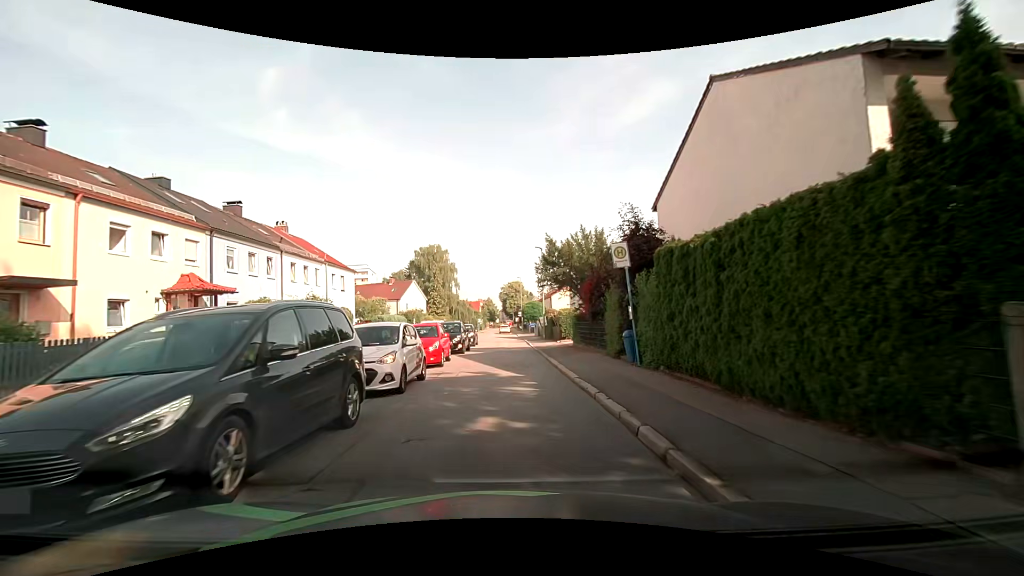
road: residential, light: Day
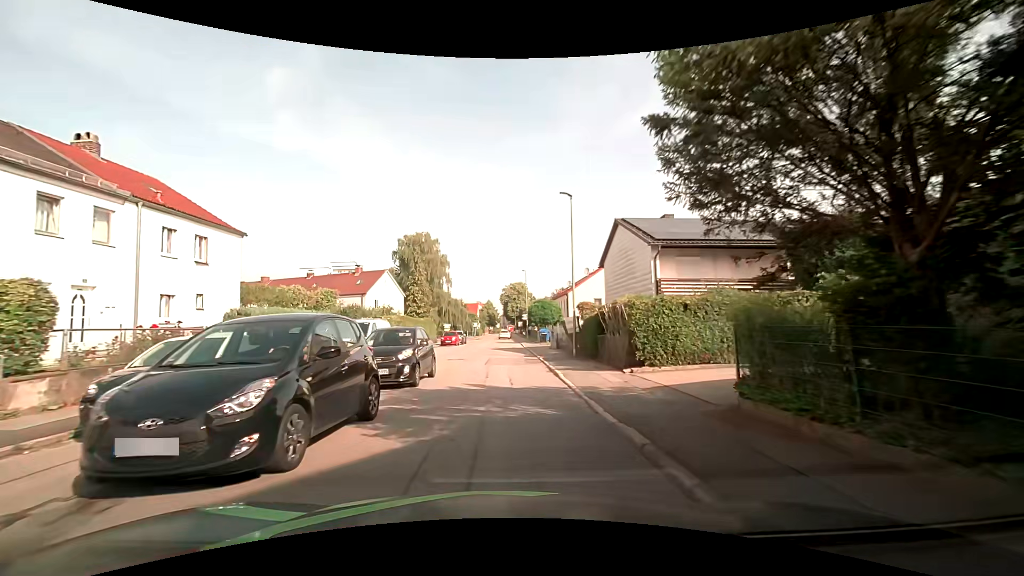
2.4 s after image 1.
(-0.1, +19.1) m; -1°
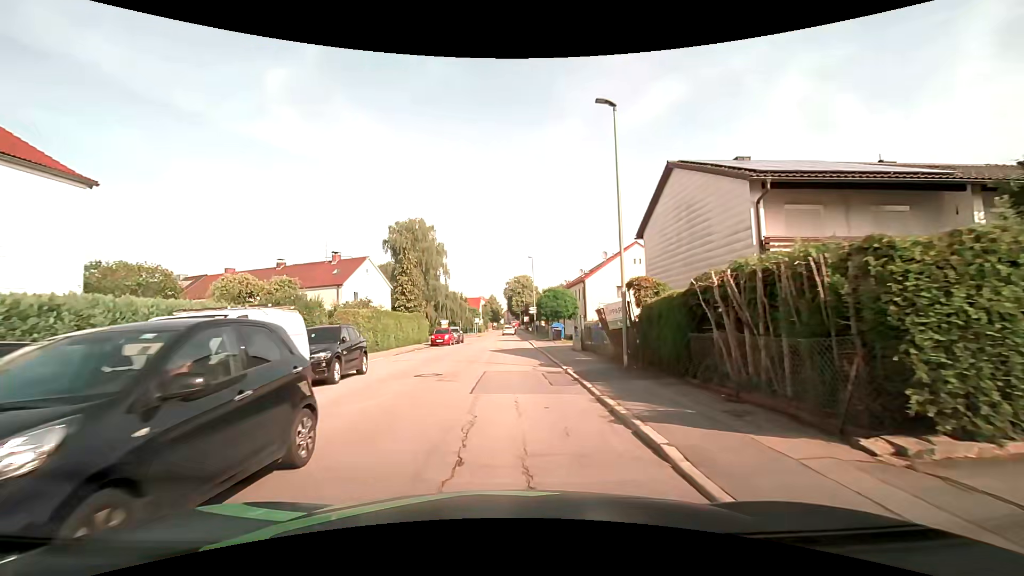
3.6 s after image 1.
(+0.1, +9.5) m; +1°
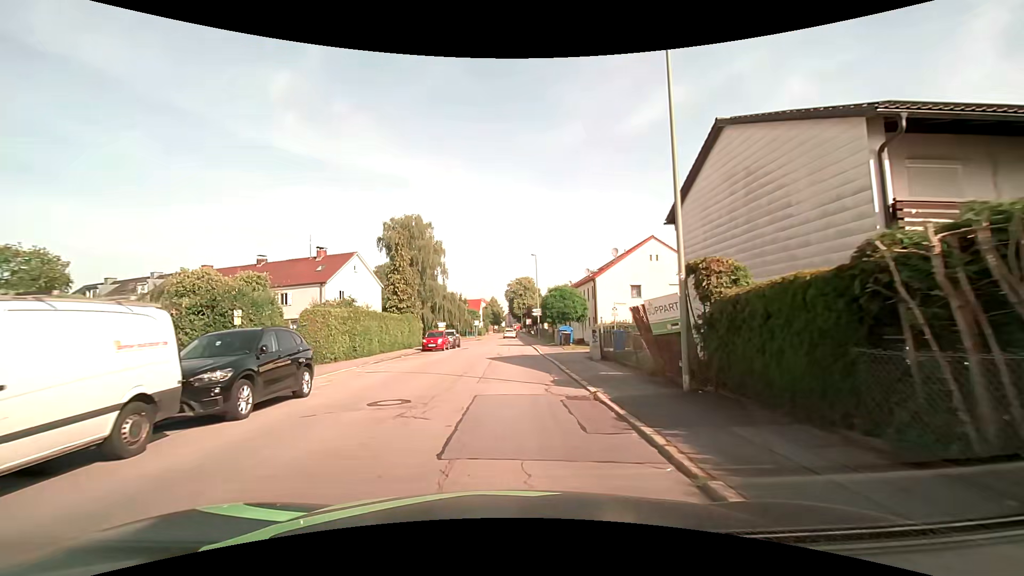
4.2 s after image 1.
(-0.1, +4.7) m; 0°
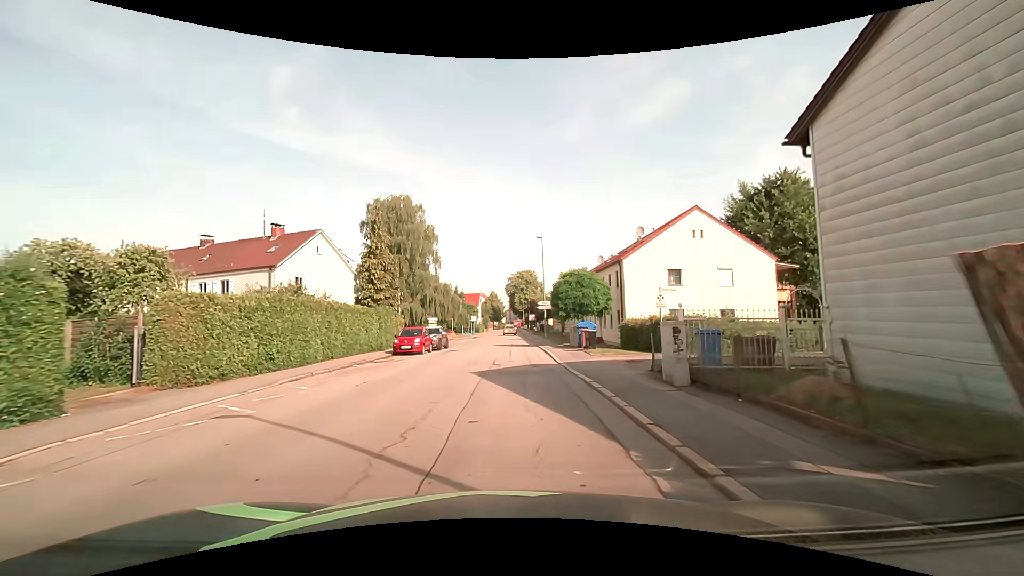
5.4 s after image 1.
(-0.2, +9.3) m; -2°
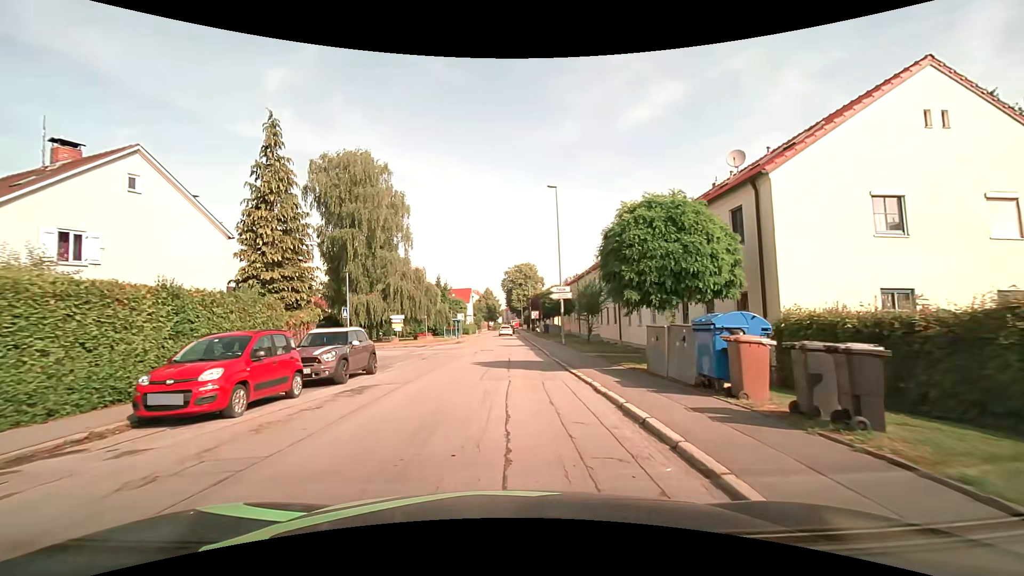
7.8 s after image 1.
(+0.2, +18.2) m; 0°
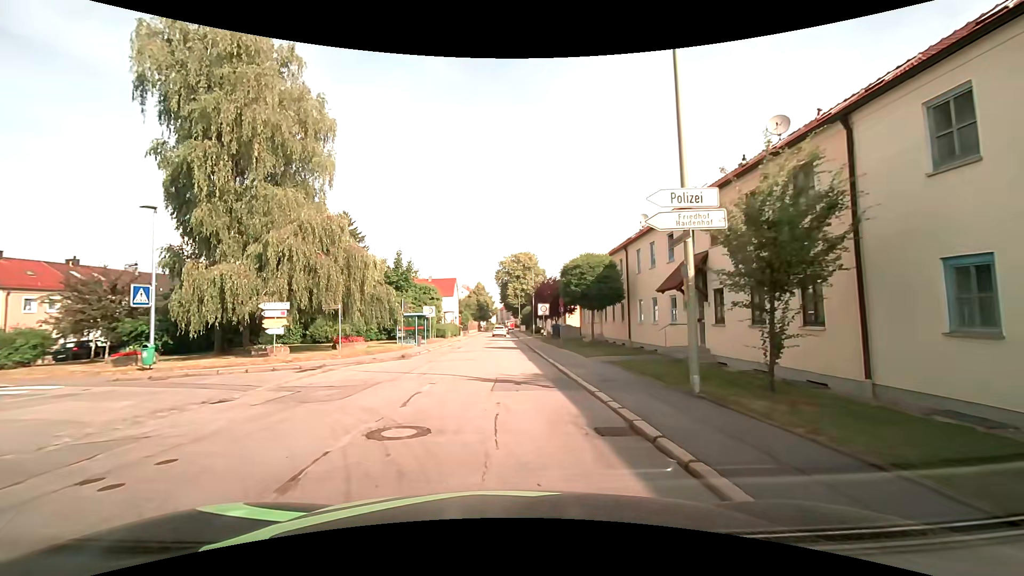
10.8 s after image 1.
(+0.2, +22.6) m; +1°
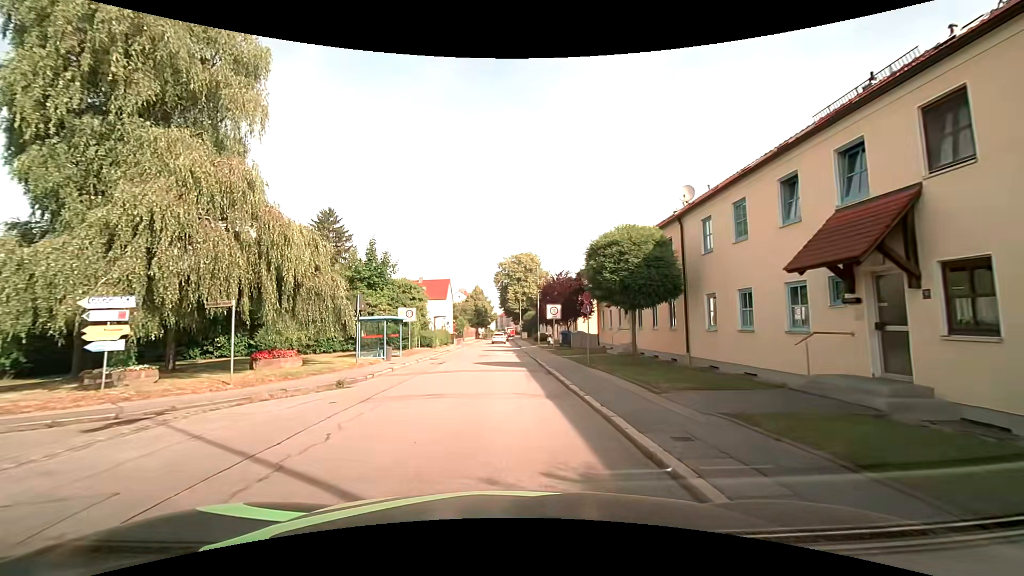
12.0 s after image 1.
(0.0, +9.1) m; 0°
